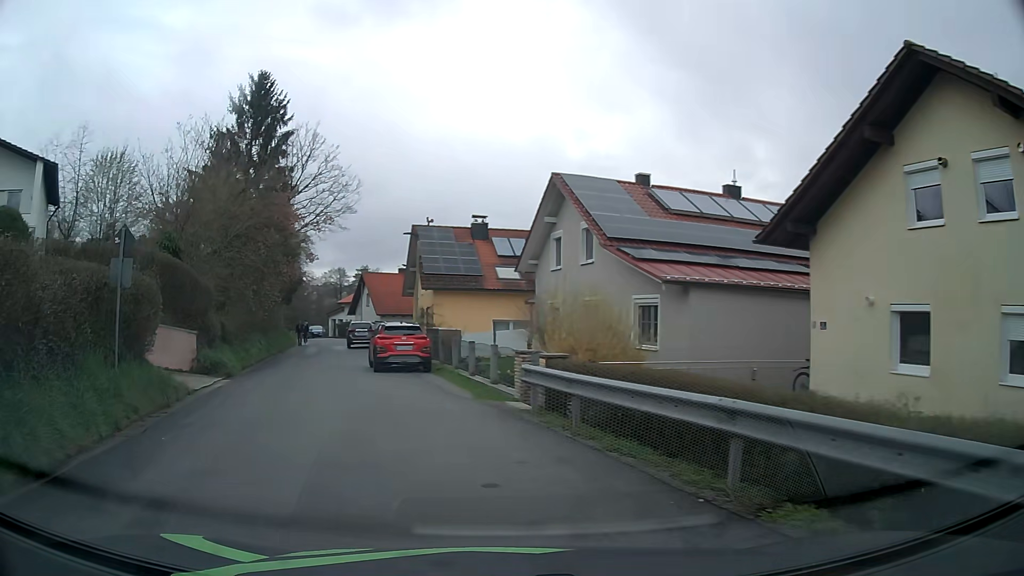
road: residential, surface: asphalt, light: Day
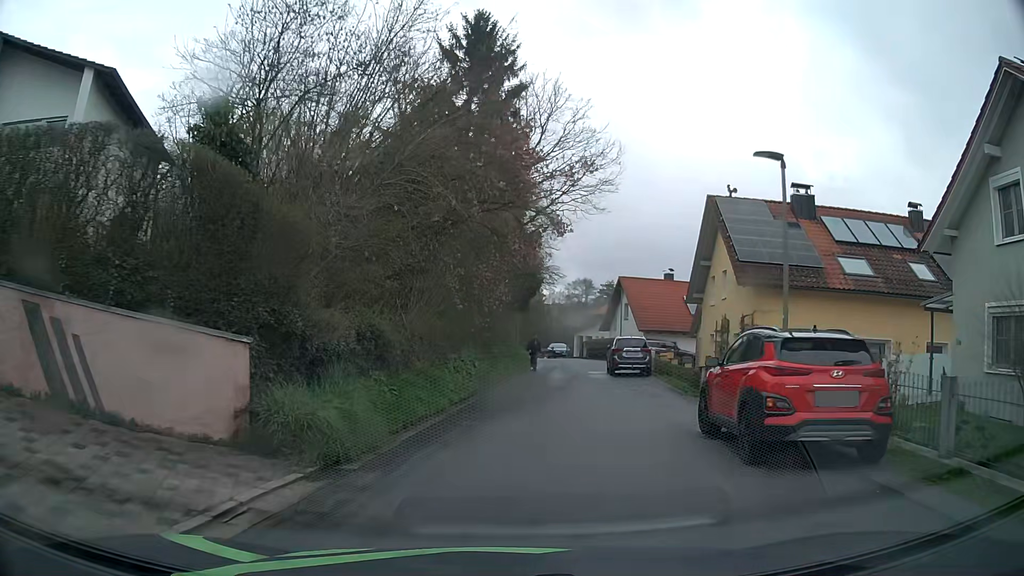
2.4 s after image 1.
(-3.4, +13.3) m; -20°
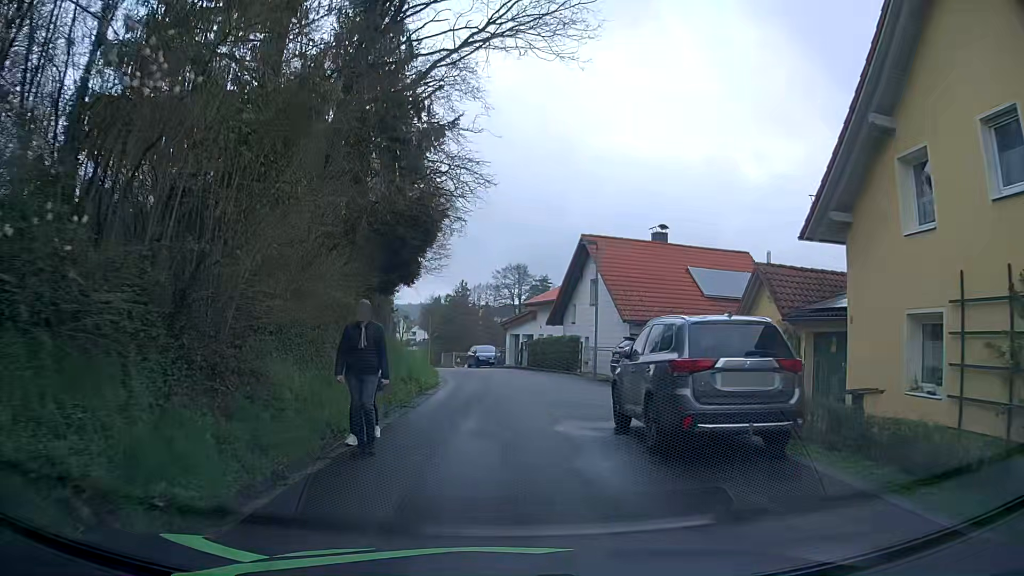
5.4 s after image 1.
(+1.7, +20.8) m; +6°
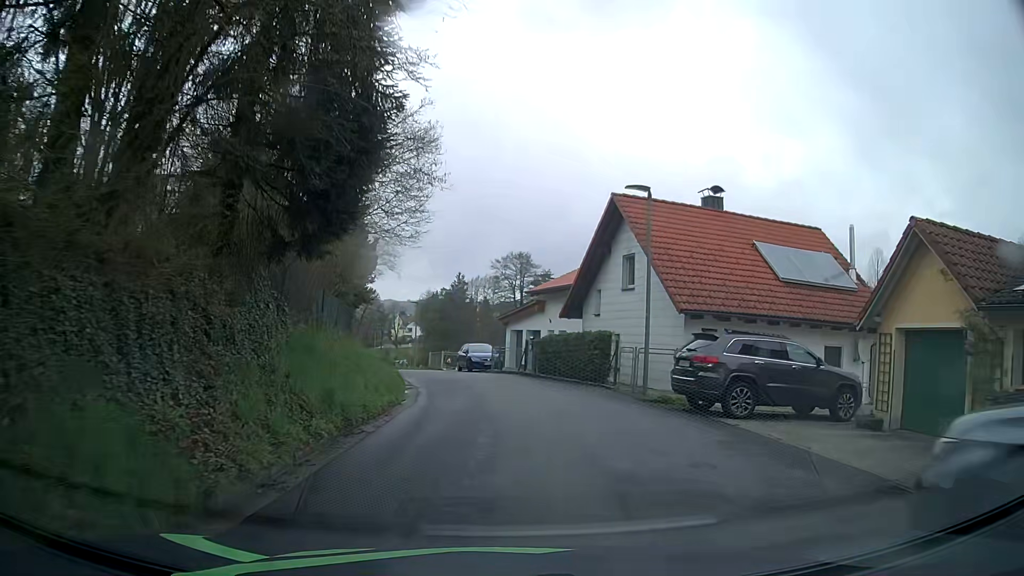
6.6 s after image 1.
(0.0, +8.8) m; 0°
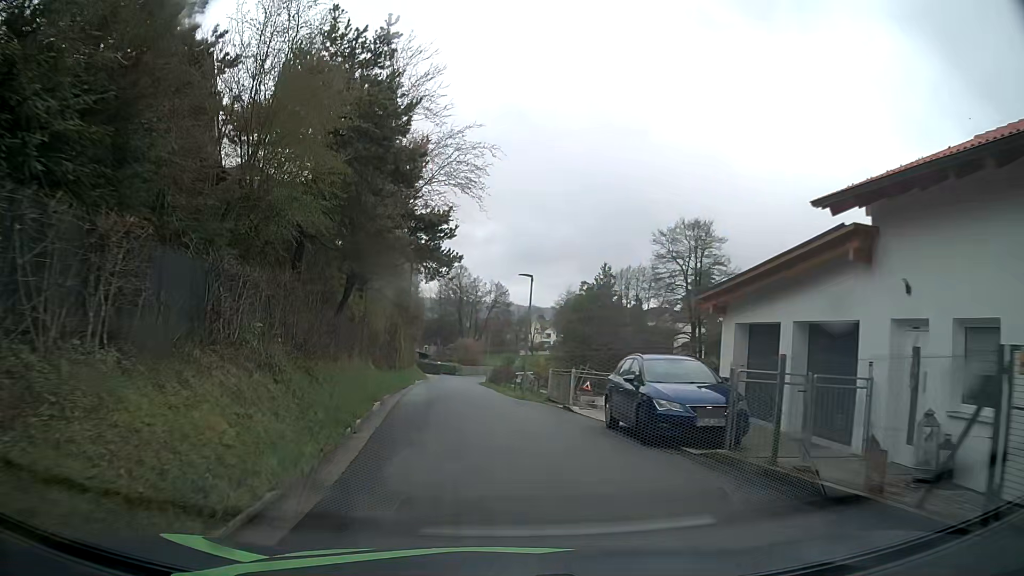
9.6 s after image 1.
(-1.1, +23.1) m; -11°
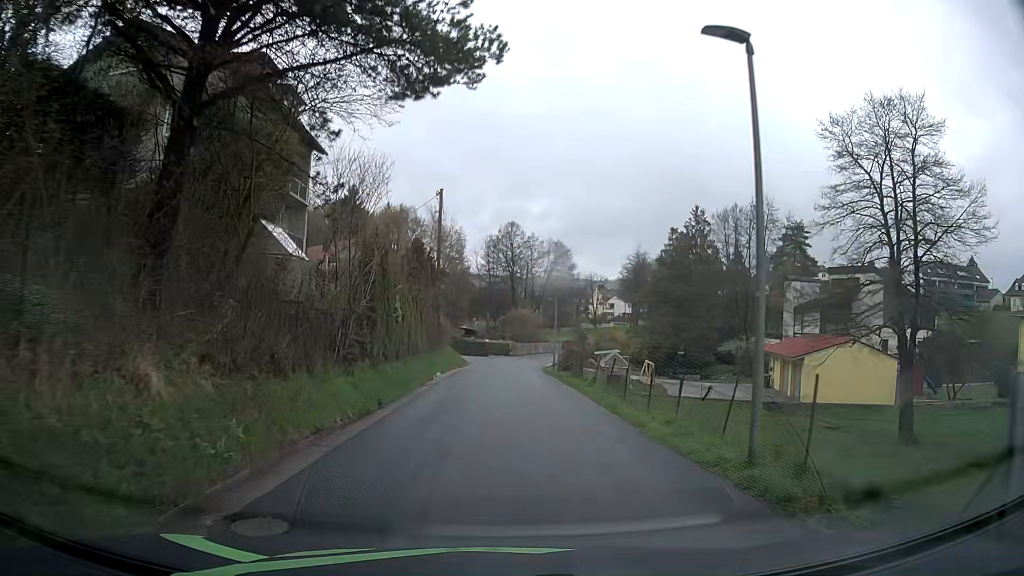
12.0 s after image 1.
(-1.3, +20.9) m; -5°
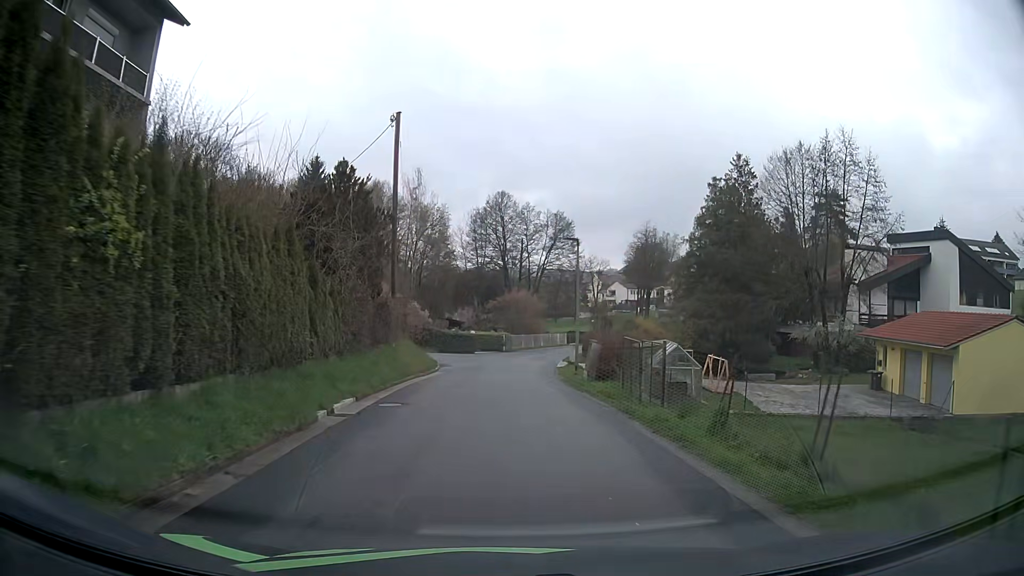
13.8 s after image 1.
(0.0, +16.2) m; 0°
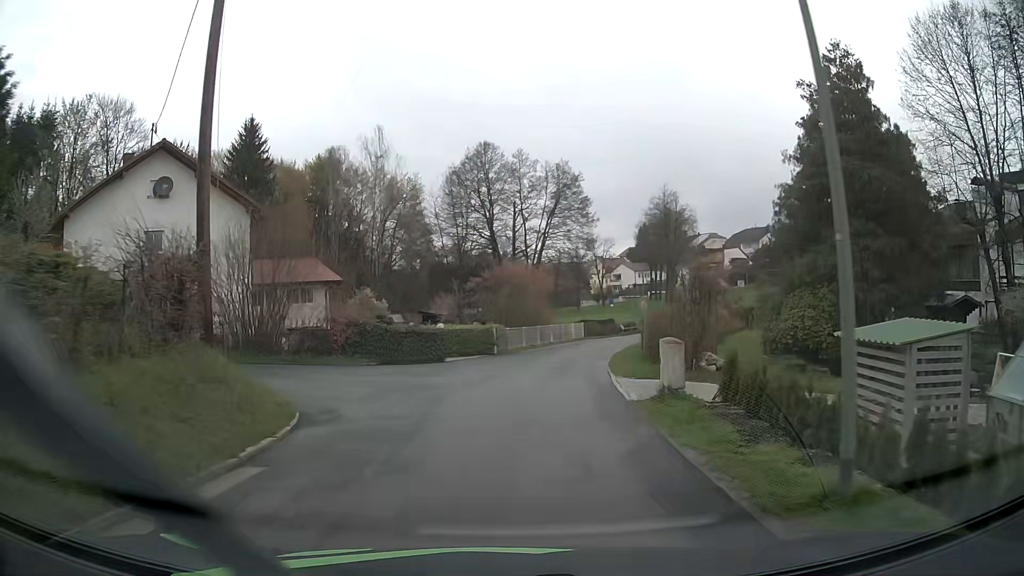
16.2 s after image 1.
(0.0, +20.5) m; 0°
